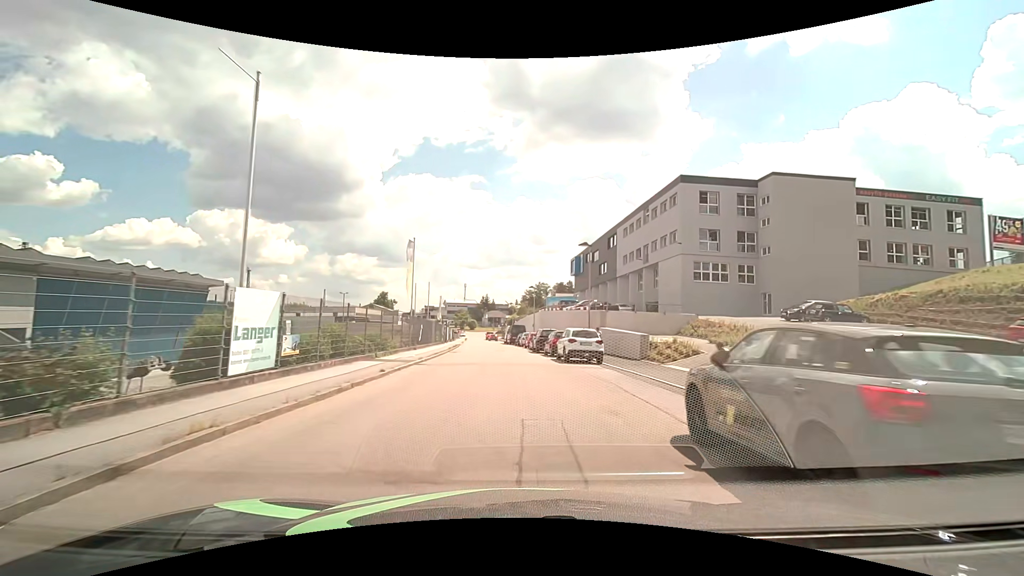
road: residential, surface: asphalt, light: Day
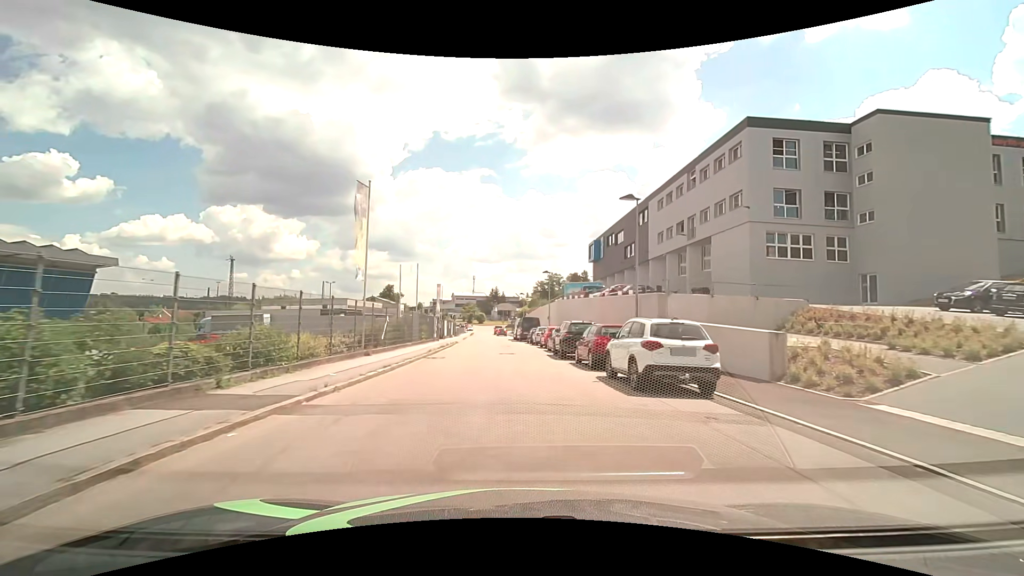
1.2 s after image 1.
(-0.2, +11.9) m; -1°
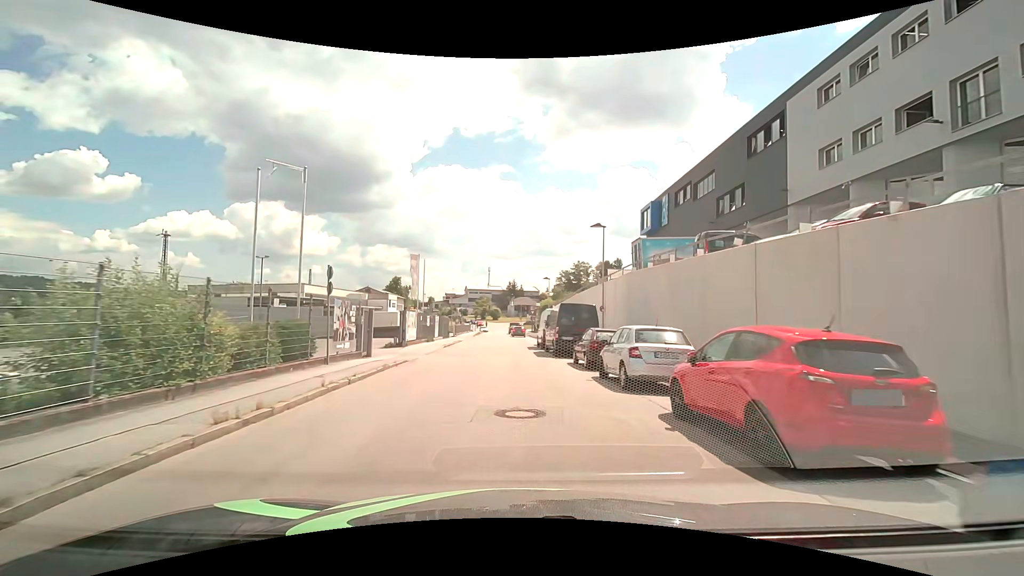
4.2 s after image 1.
(-0.6, +26.8) m; -2°
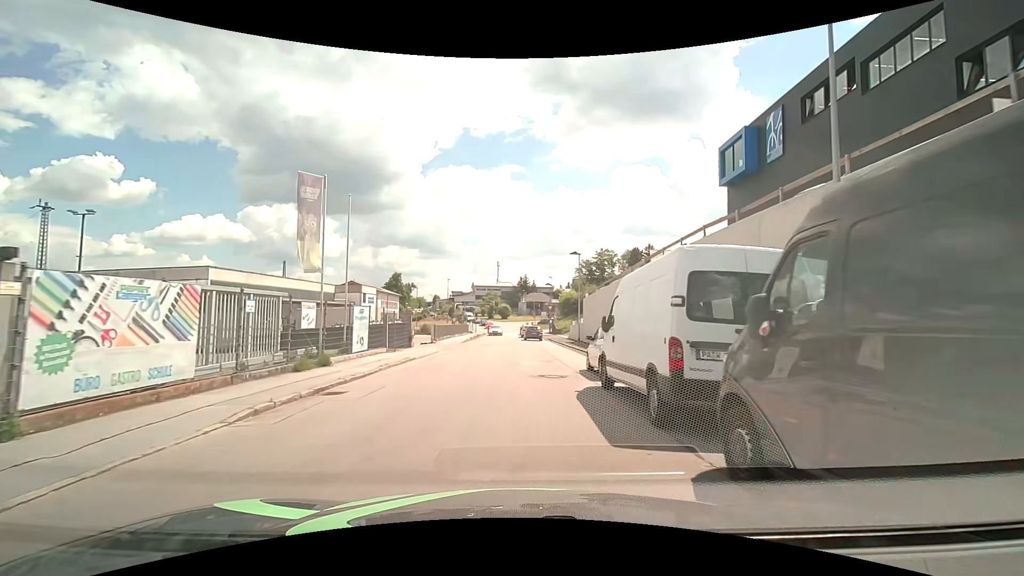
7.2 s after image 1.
(-0.4, +23.3) m; -2°
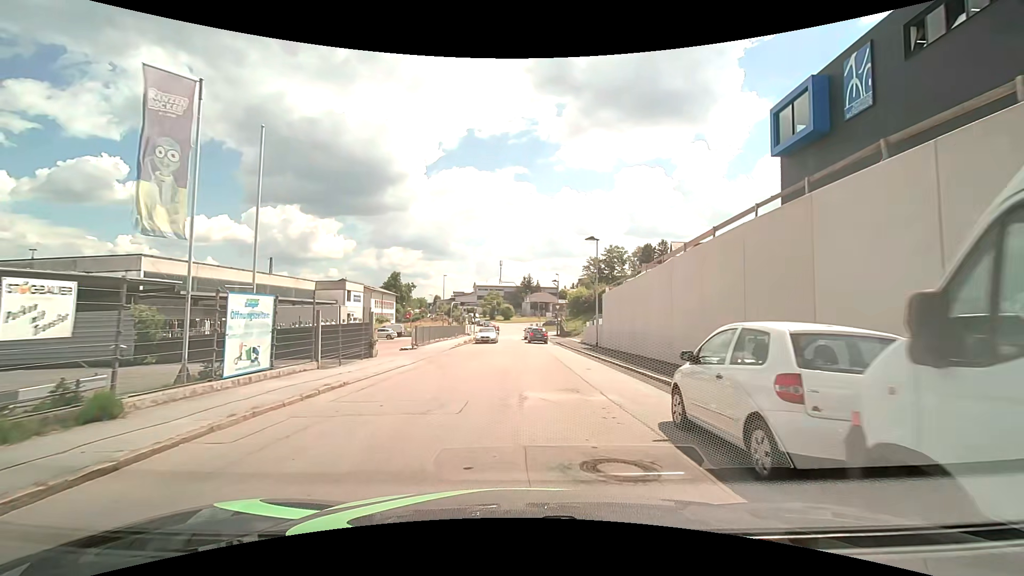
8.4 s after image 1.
(0.0, +8.5) m; 0°
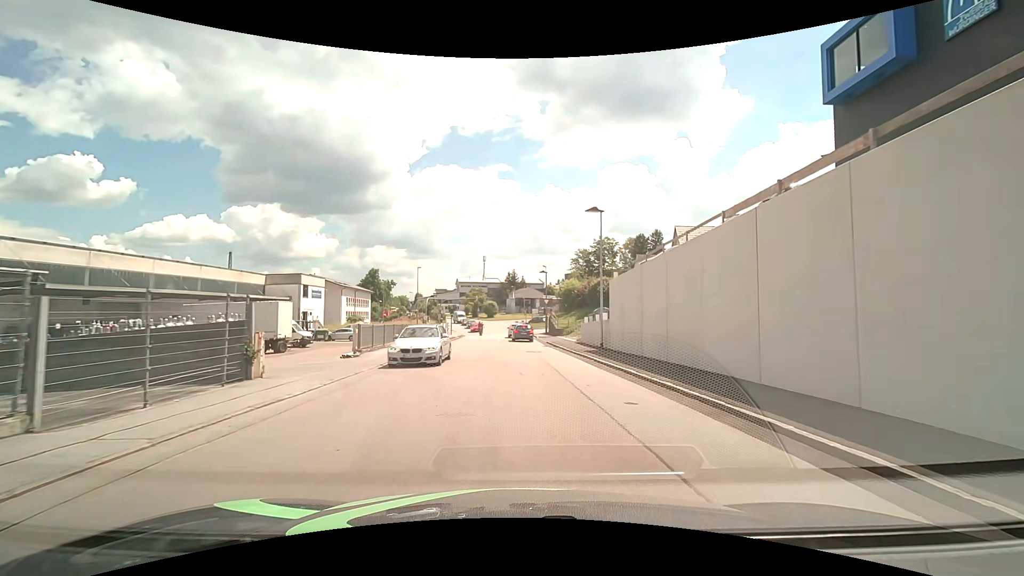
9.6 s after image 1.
(+0.1, +8.6) m; +1°
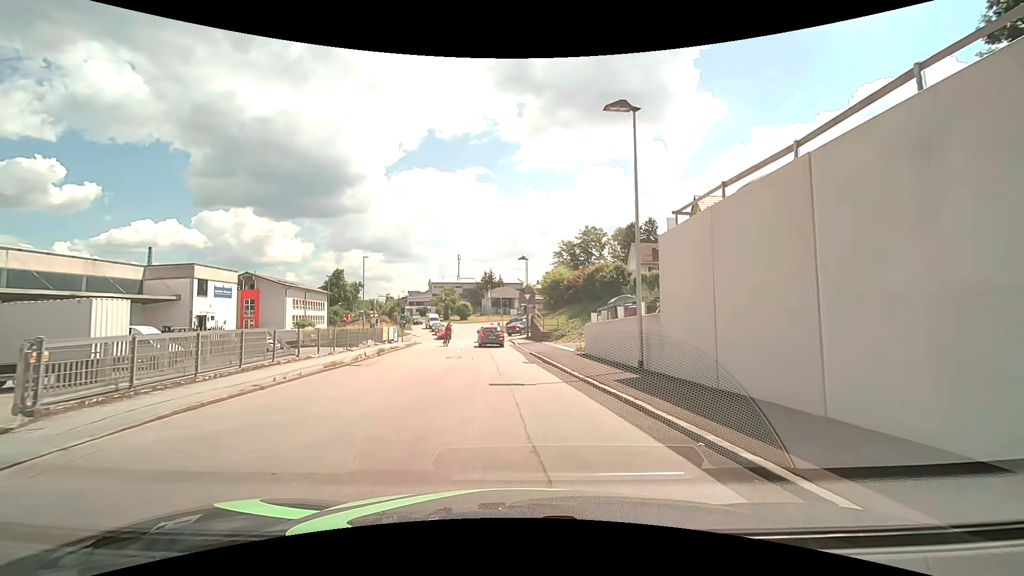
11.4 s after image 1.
(+0.4, +14.4) m; +2°
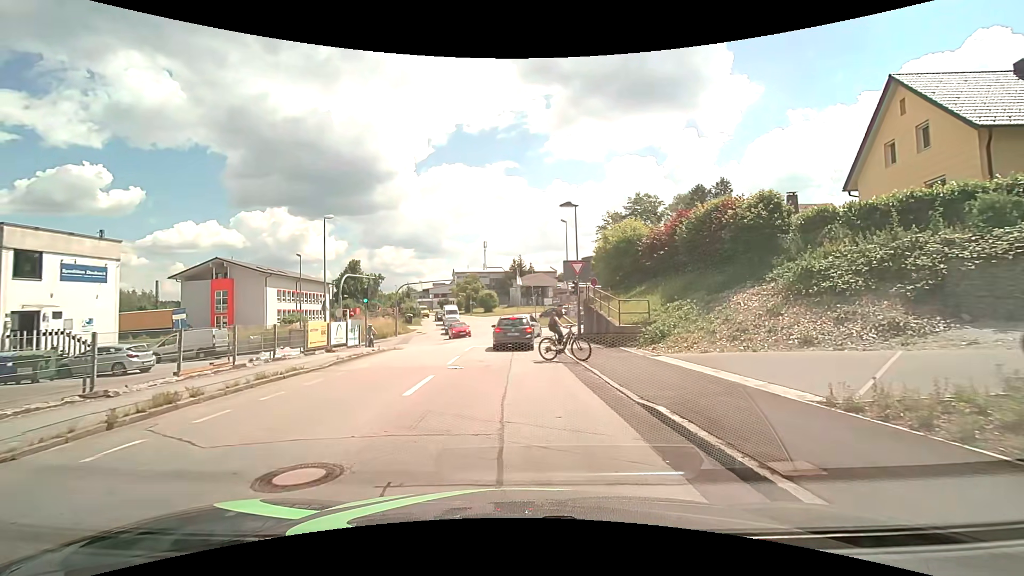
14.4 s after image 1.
(-0.5, +18.9) m; -4°
